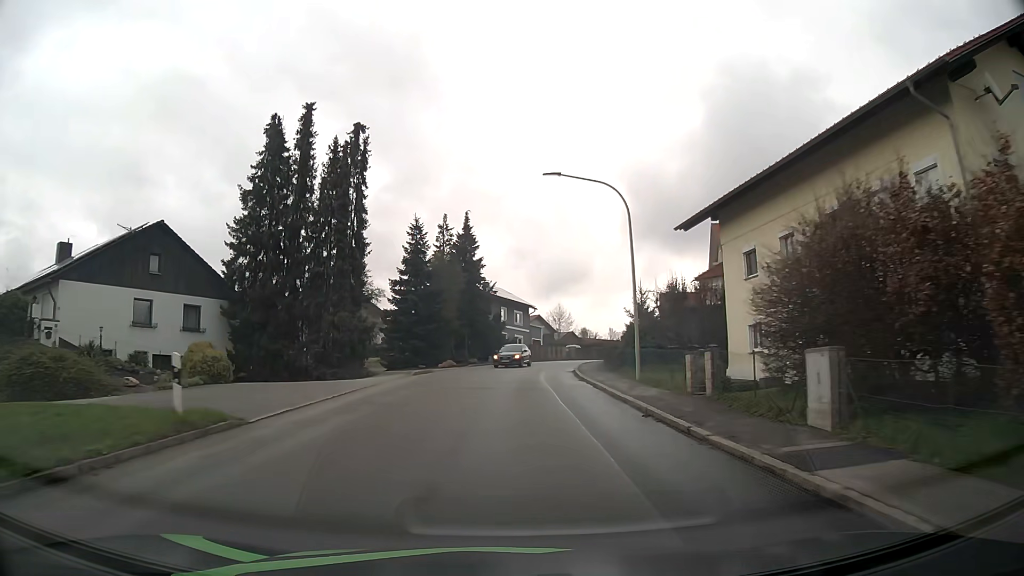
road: tertiary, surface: asphalt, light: Day
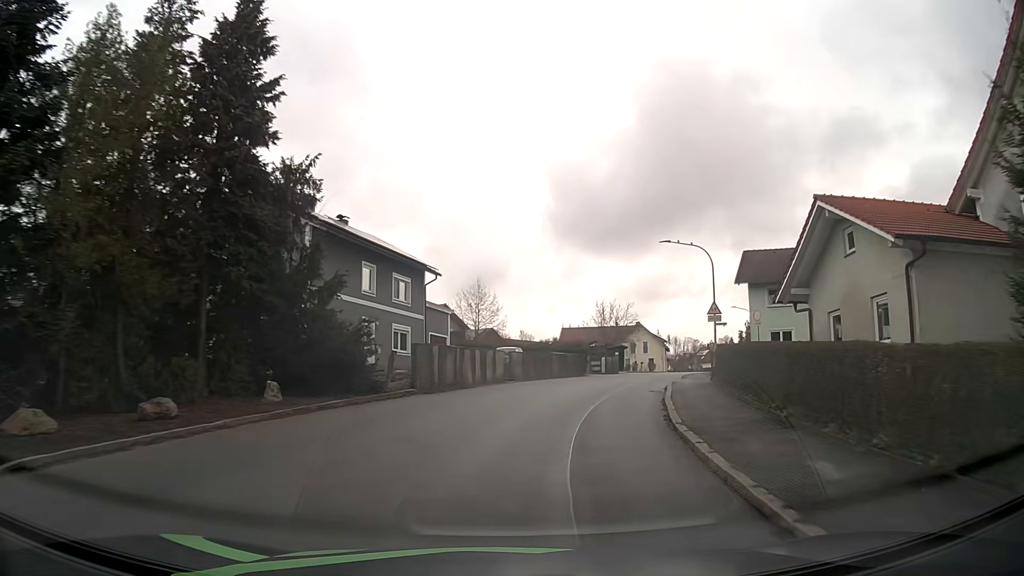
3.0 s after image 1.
(+1.7, +38.1) m; +7°
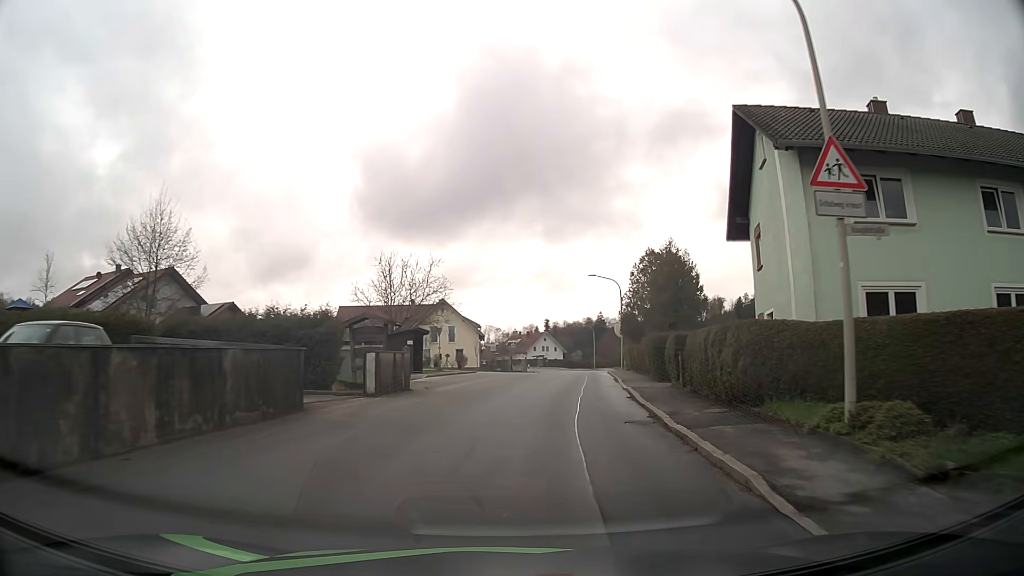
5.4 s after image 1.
(+4.7, +28.8) m; +17°
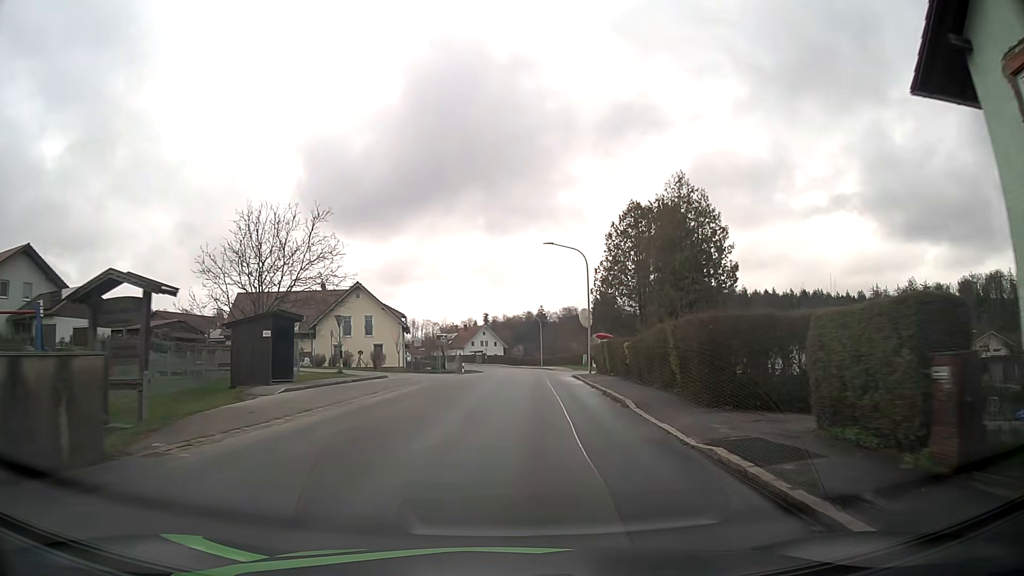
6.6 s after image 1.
(+0.8, +15.0) m; +6°
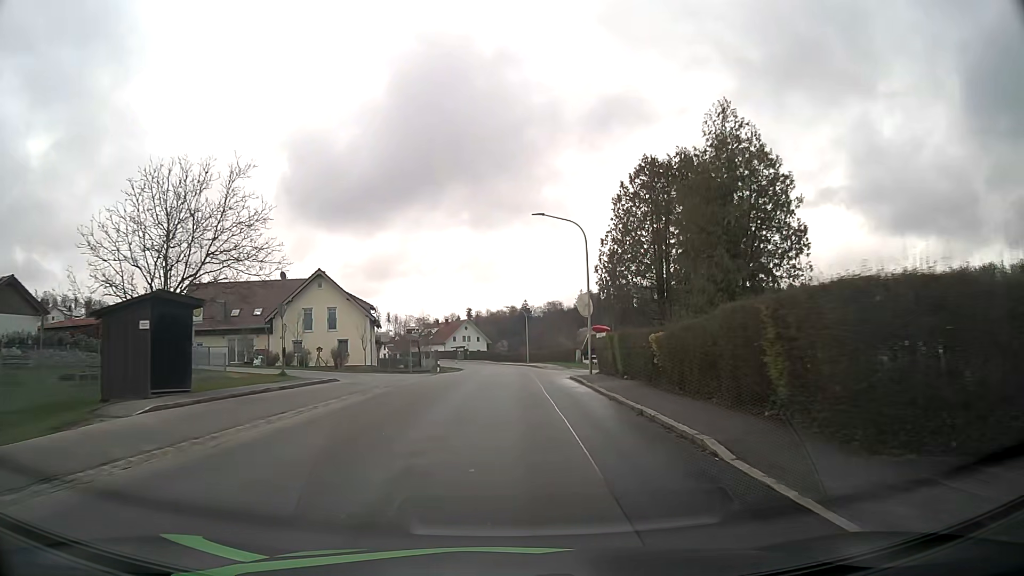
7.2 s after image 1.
(+0.1, +7.7) m; +1°
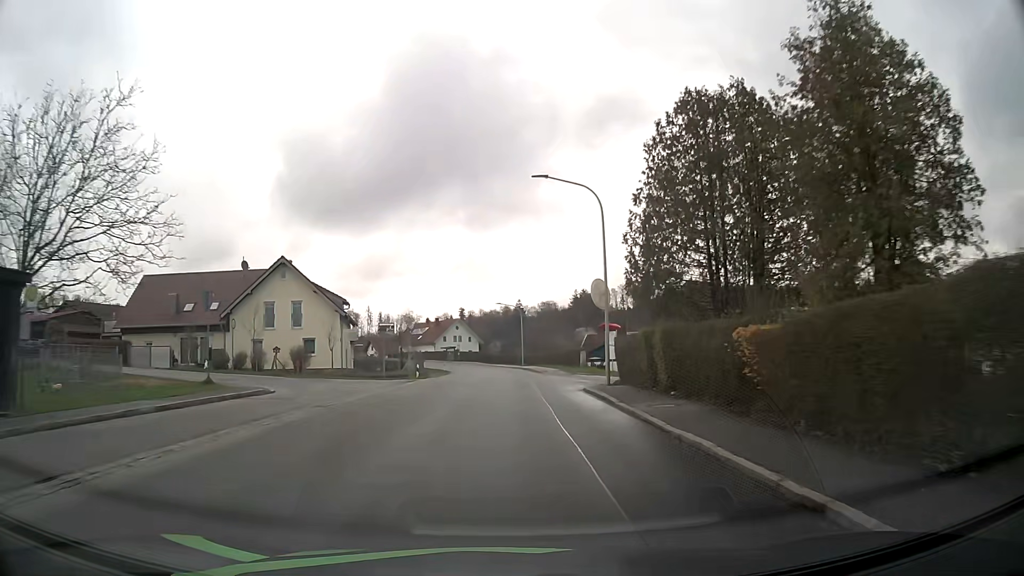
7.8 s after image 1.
(+0.1, +7.9) m; +1°
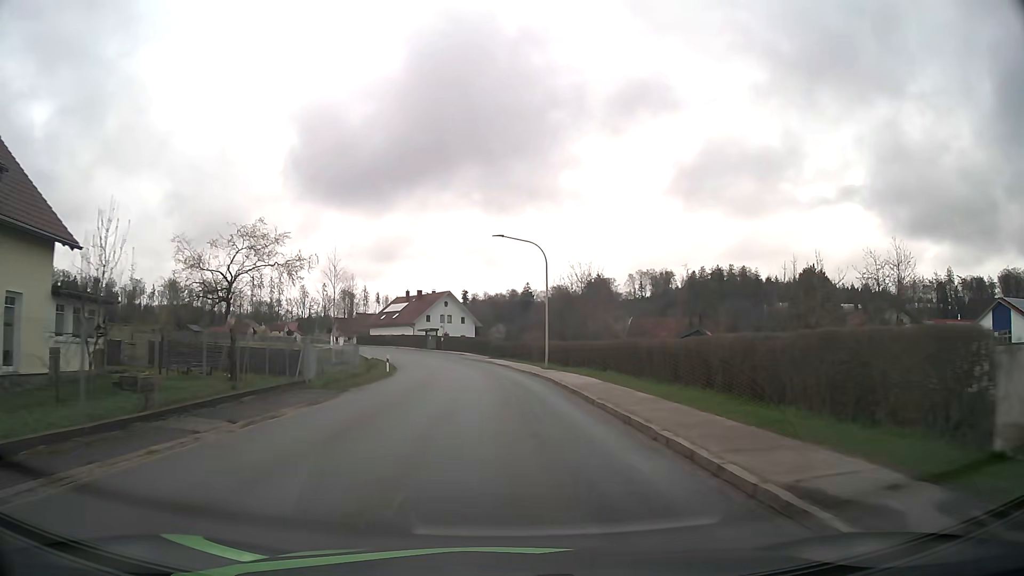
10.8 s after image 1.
(0.0, +40.5) m; 0°
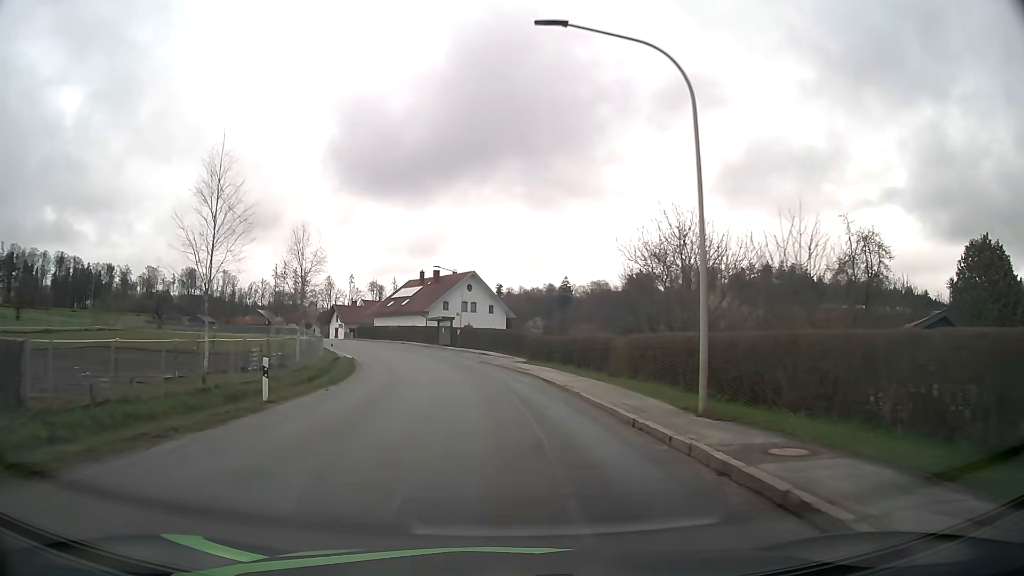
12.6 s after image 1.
(-0.5, +24.8) m; -3°
(0, +10) (-1, +20) (-2, +30) (-4, +40) (-6, +49) (-10, +59) (-13, +68) (-18, +77) (-23, +86) (-27, +95) m
